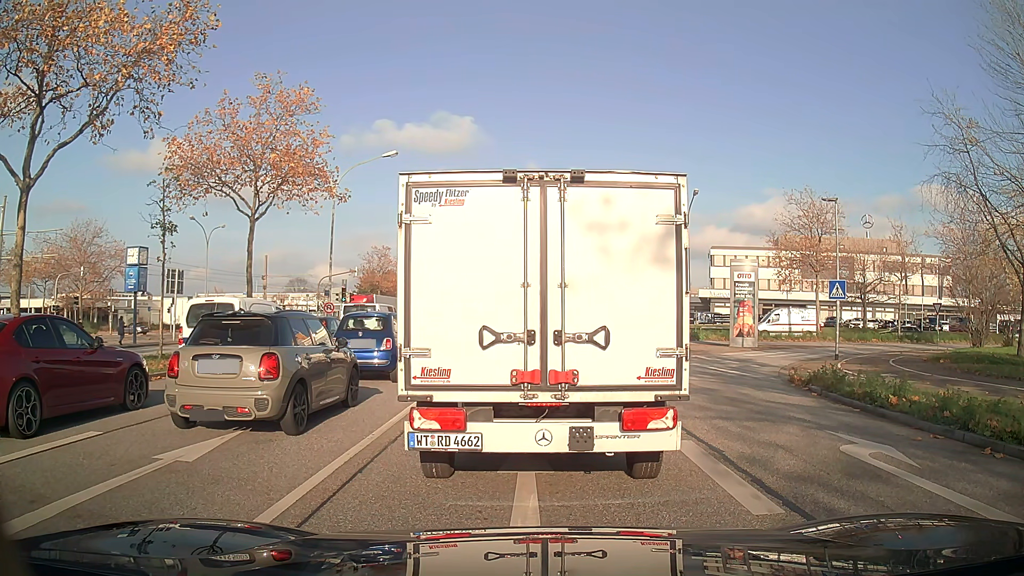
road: primary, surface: asphalt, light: Day
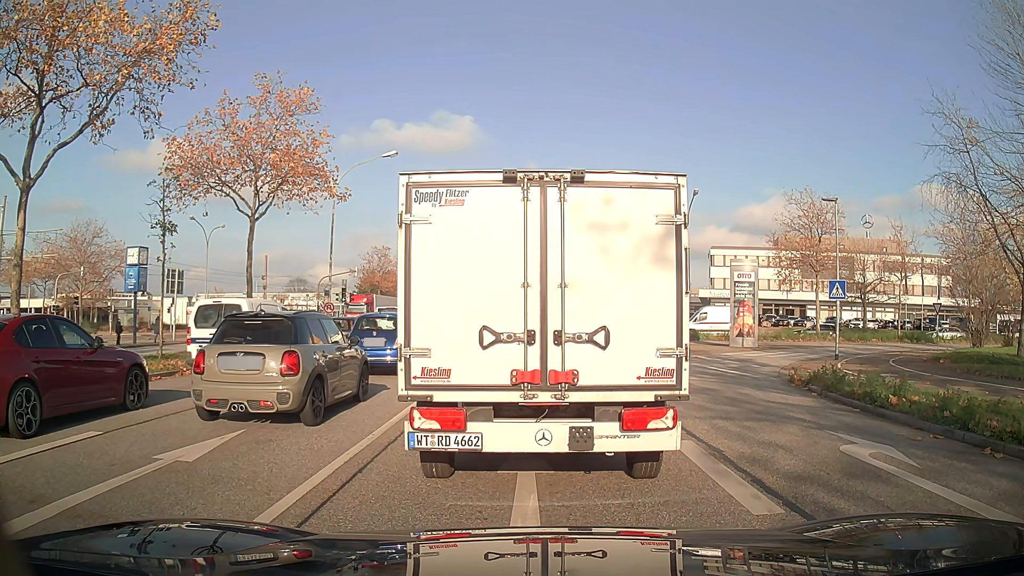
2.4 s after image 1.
(0.0, 0.0) m; 0°
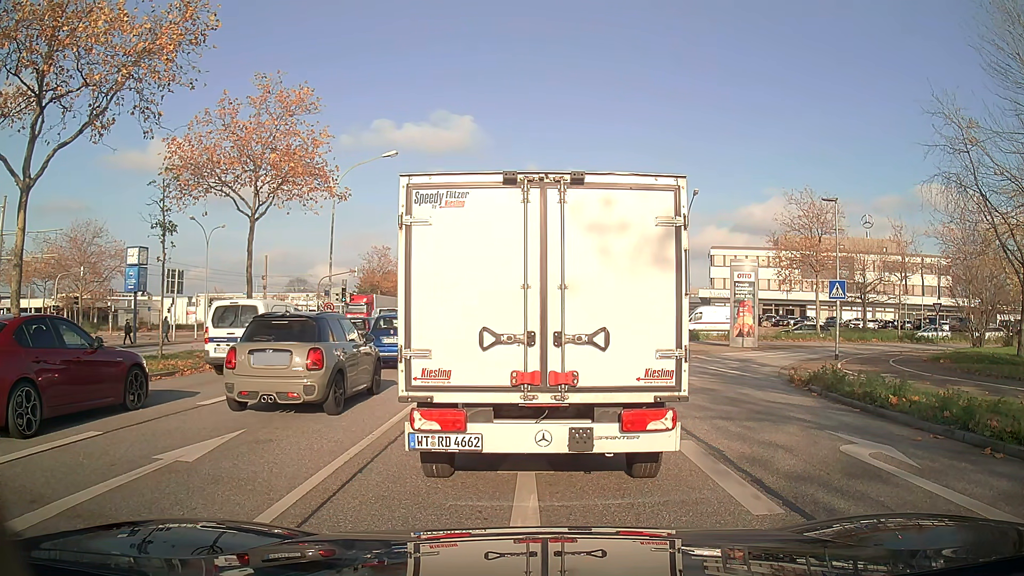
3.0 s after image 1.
(0.0, 0.0) m; 0°
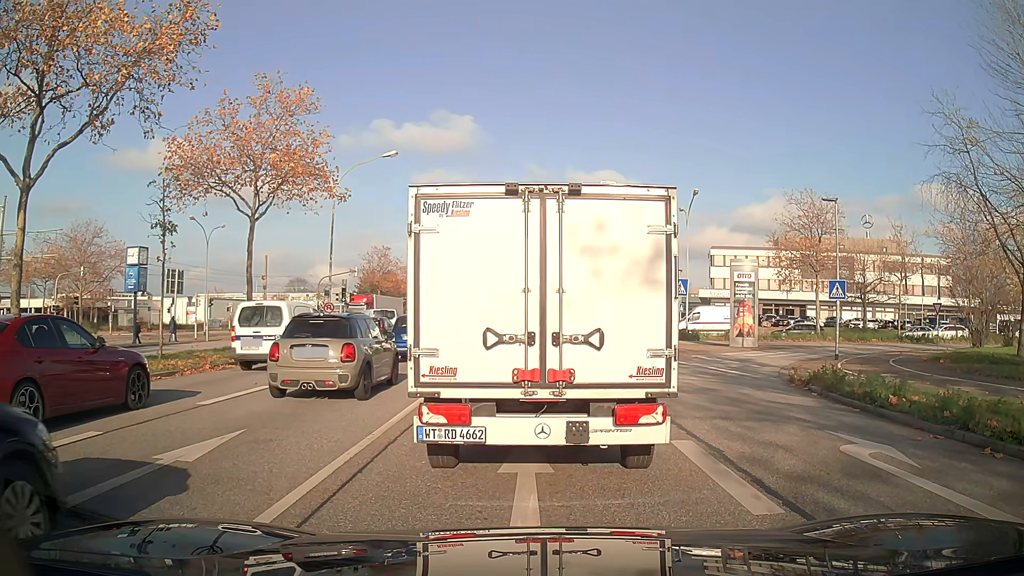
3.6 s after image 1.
(0.0, 0.0) m; 0°
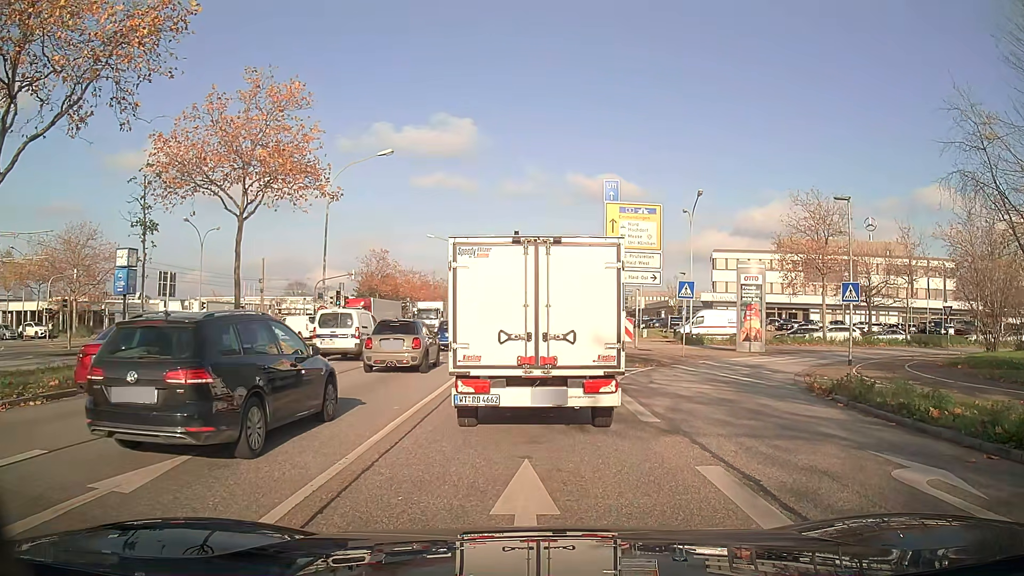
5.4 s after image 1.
(0.0, +1.3) m; -1°
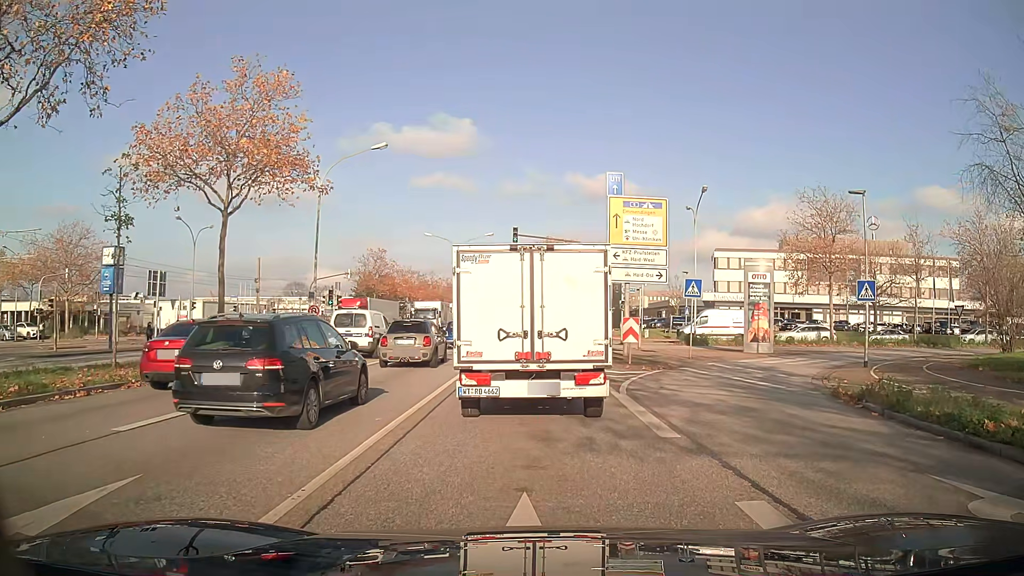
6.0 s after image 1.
(0.0, +1.4) m; 0°
